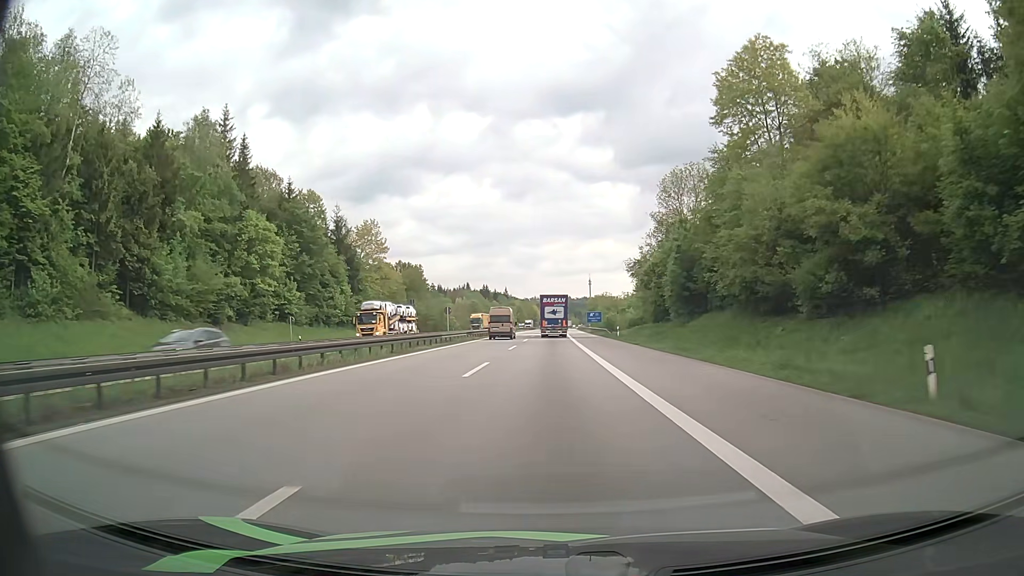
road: motorway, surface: asphalt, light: Day
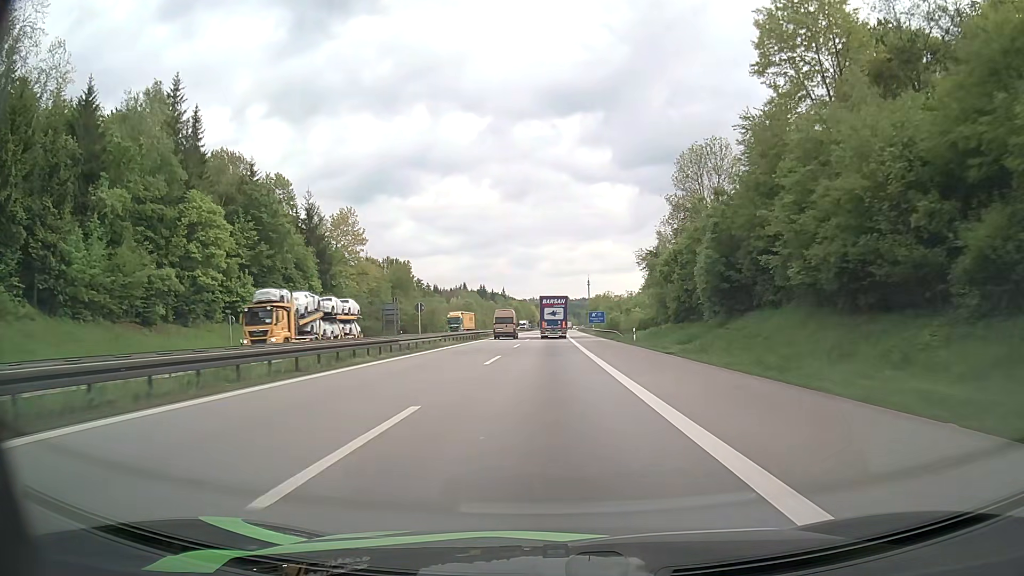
(+0.1, +12.3) m; 0°
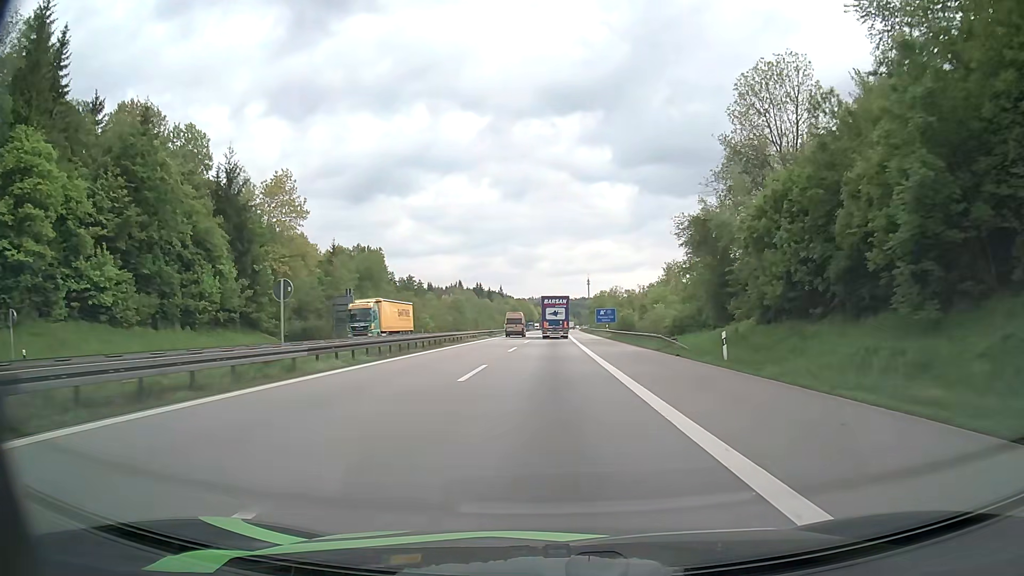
(+0.1, +24.5) m; 0°
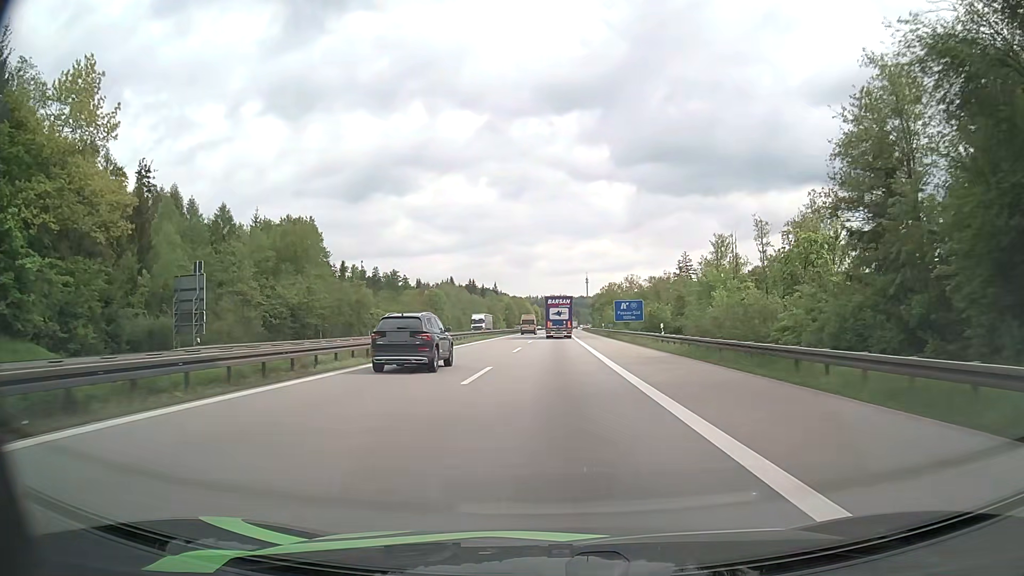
(+0.1, +36.6) m; +1°
